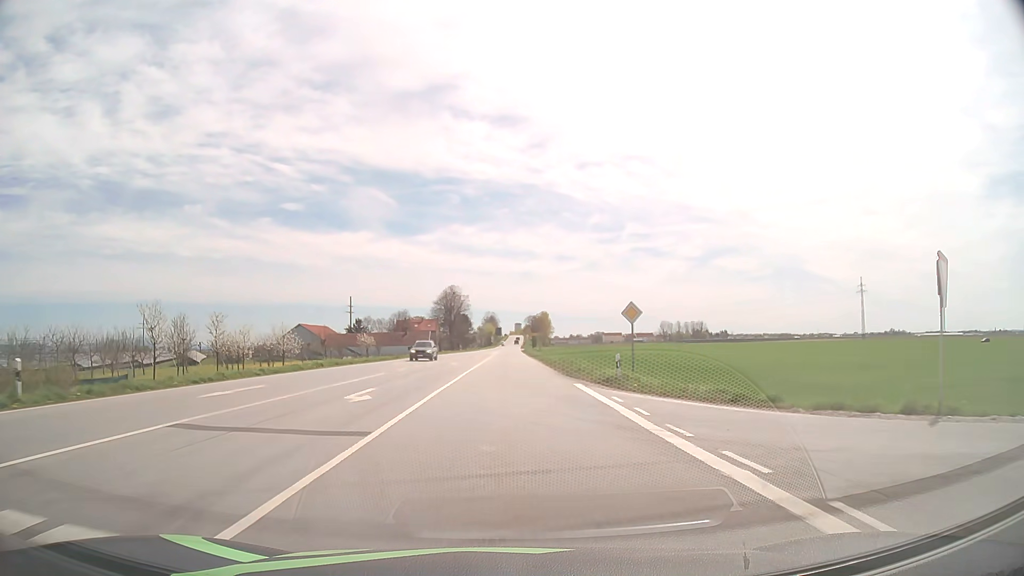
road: primary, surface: asphalt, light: Day
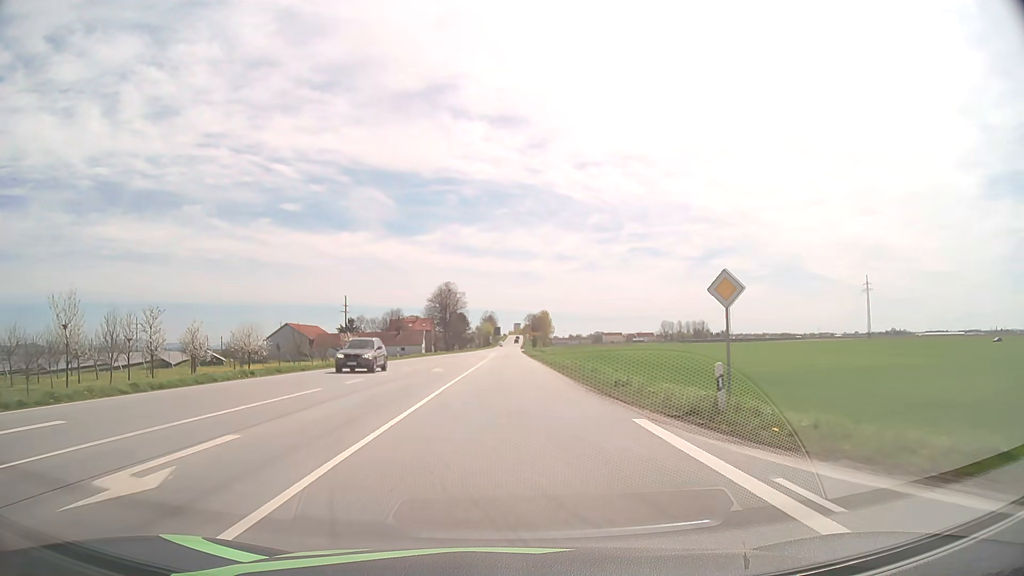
(0.0, +10.7) m; 0°
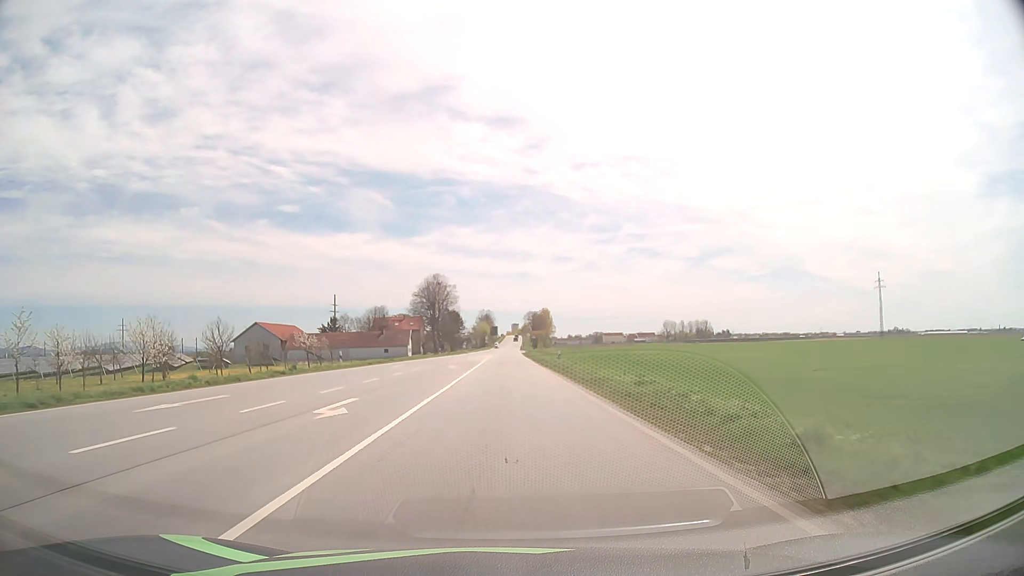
(0.0, +21.5) m; 0°
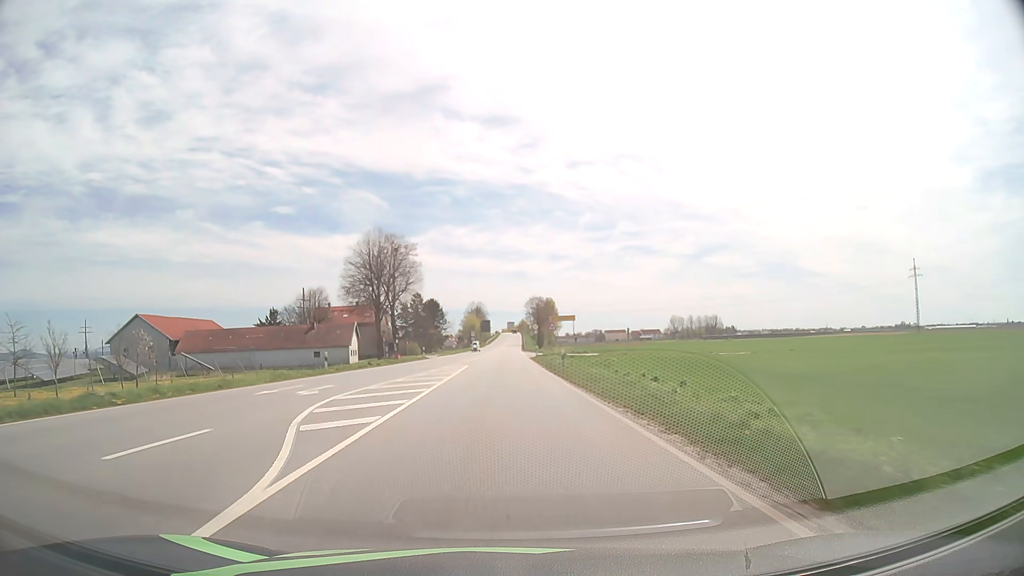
(+0.1, +54.3) m; 0°
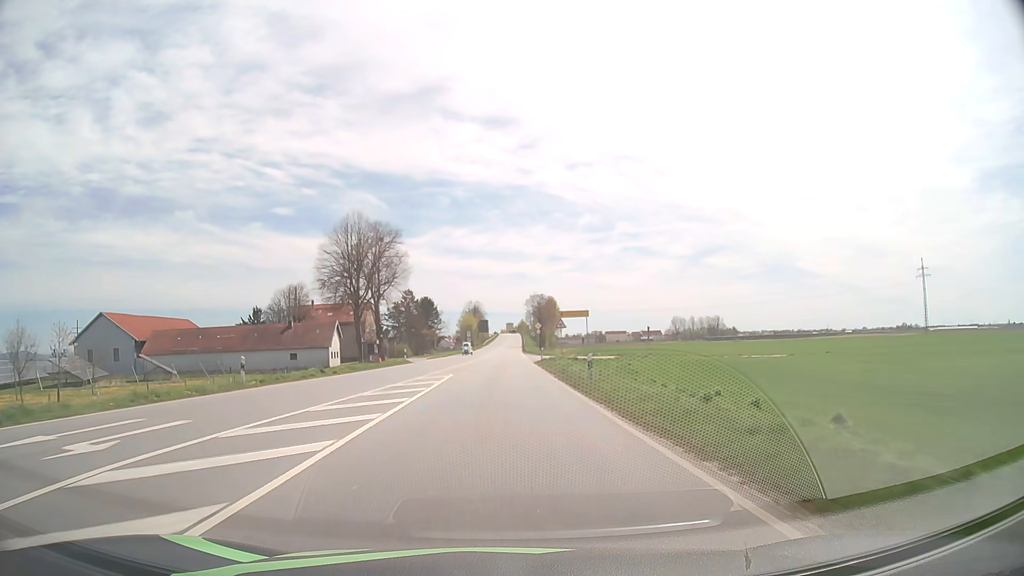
(0.0, +10.9) m; 0°
